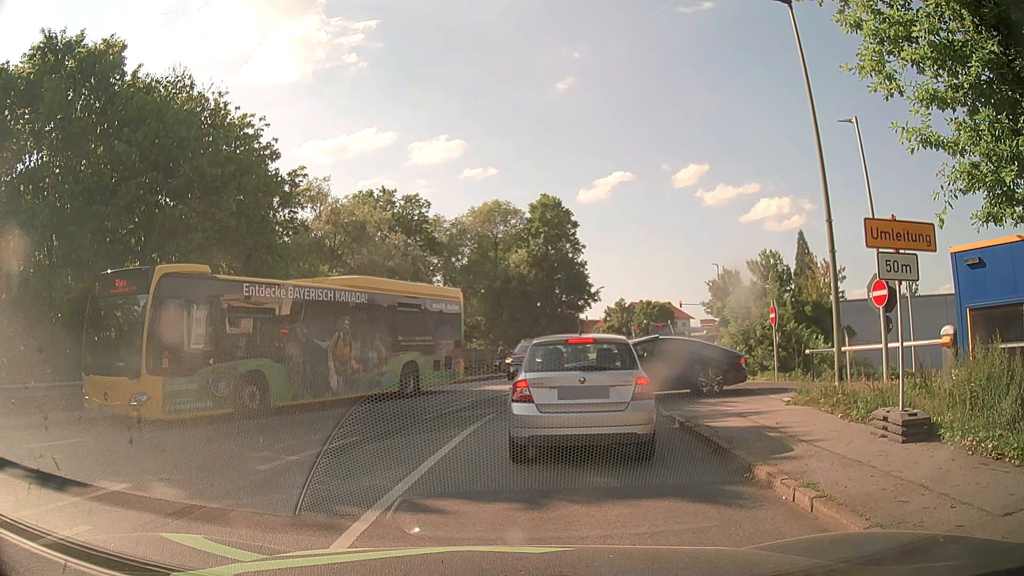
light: Day
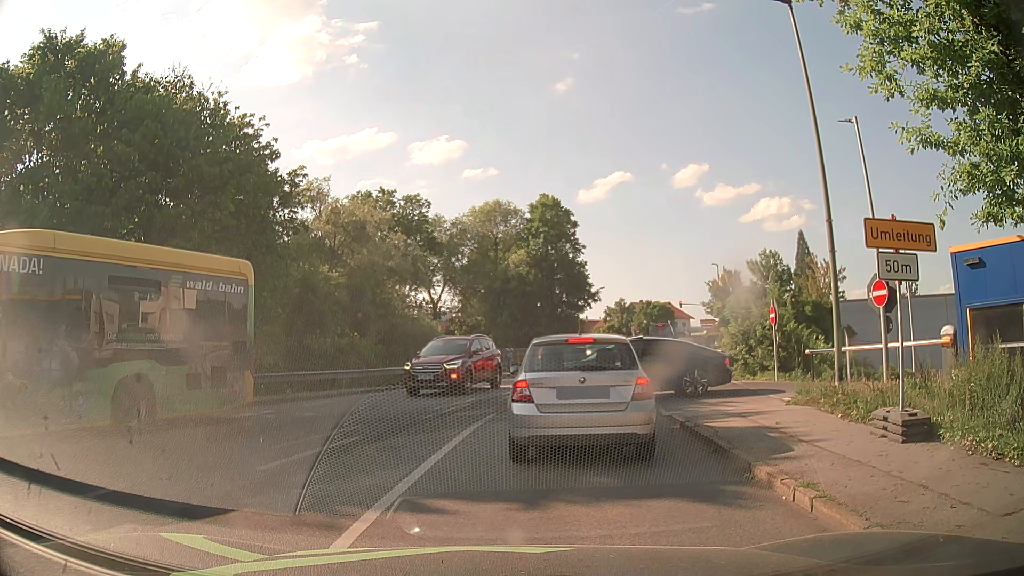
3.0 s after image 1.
(0.0, 0.0) m; 0°
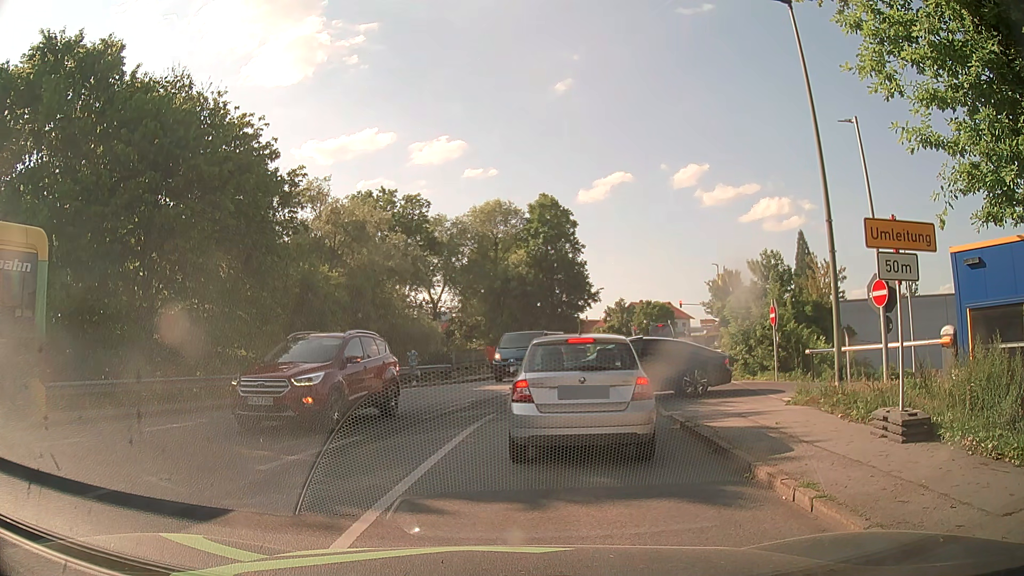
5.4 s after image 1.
(0.0, 0.0) m; 0°
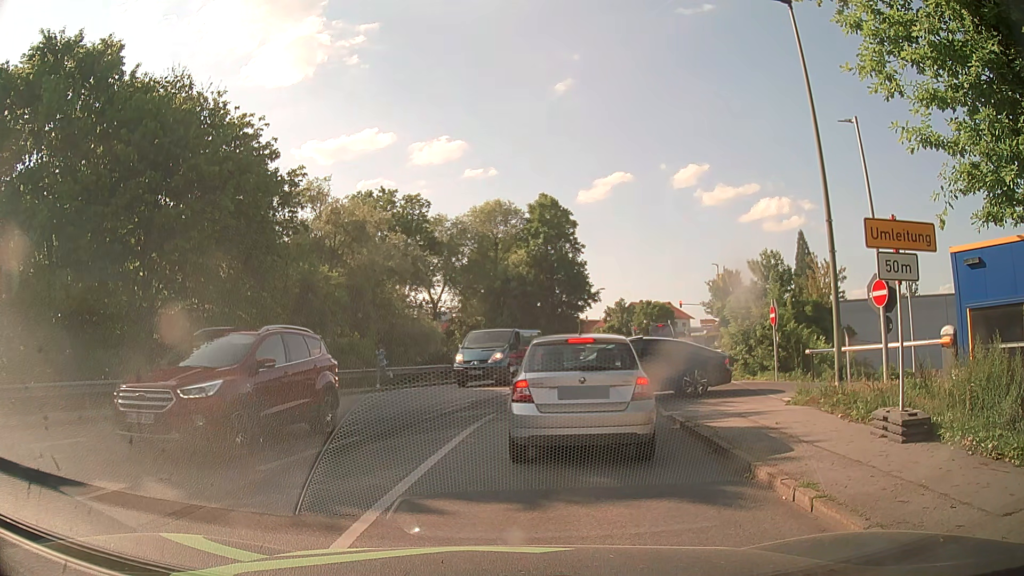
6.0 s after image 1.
(0.0, 0.0) m; 0°
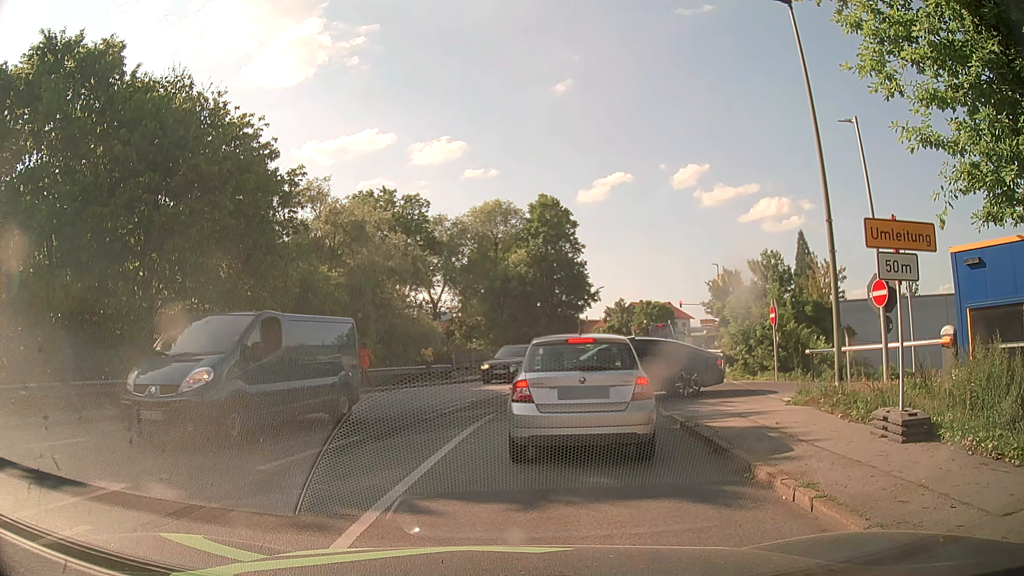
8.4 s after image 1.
(0.0, 0.0) m; 0°
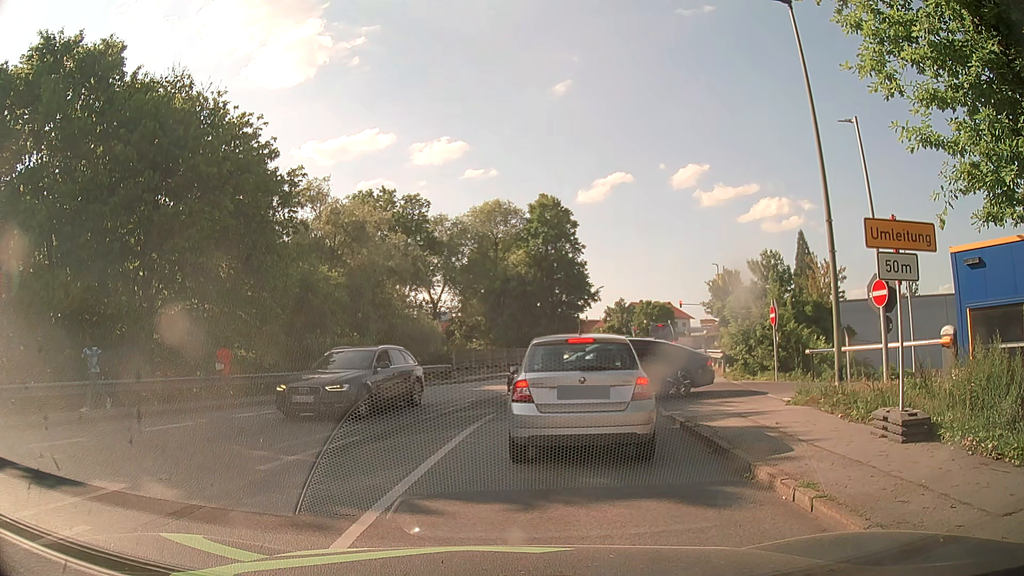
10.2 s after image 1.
(0.0, 0.0) m; 0°
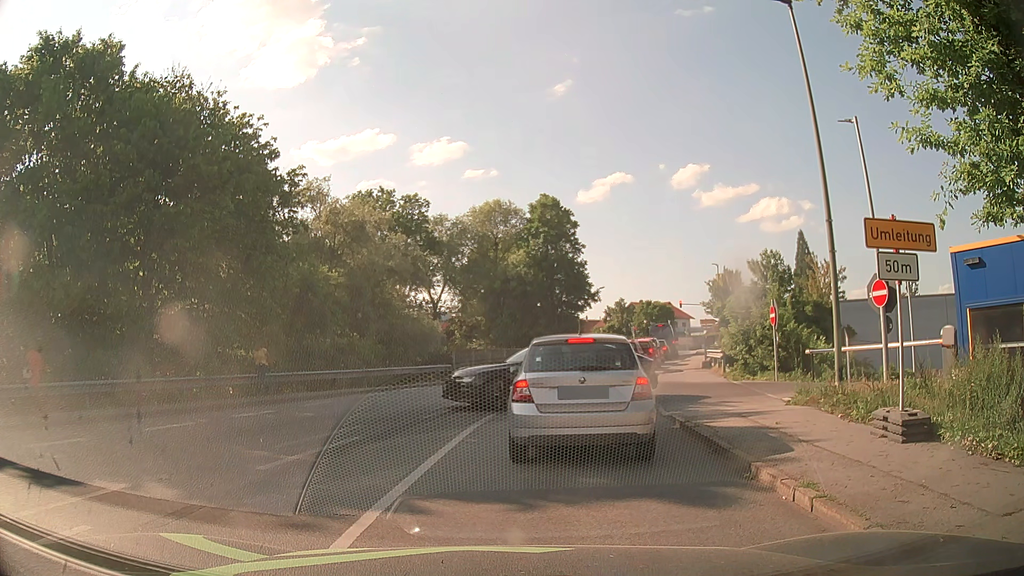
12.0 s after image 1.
(0.0, 0.0) m; 0°
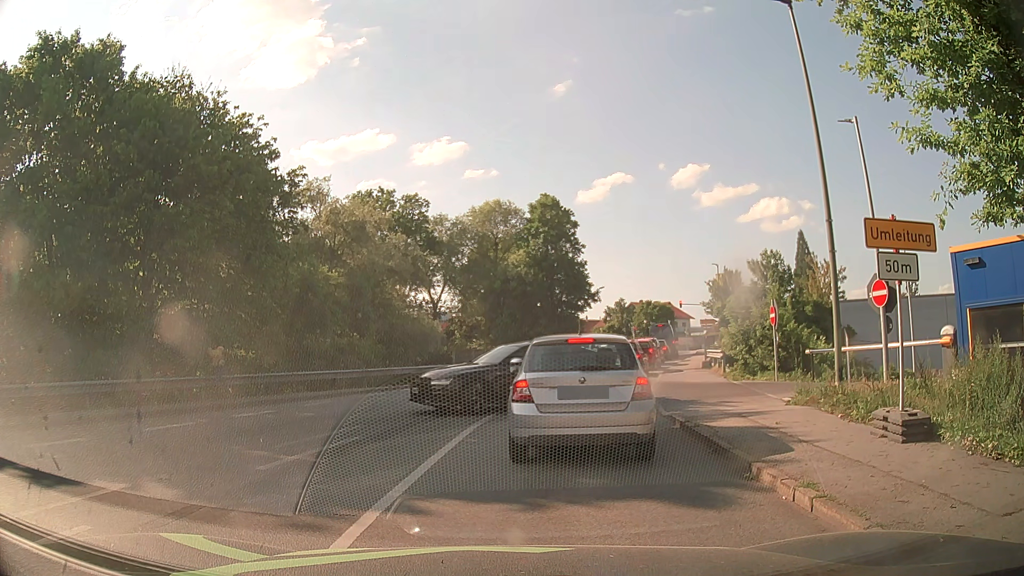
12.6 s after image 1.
(0.0, 0.0) m; 0°
